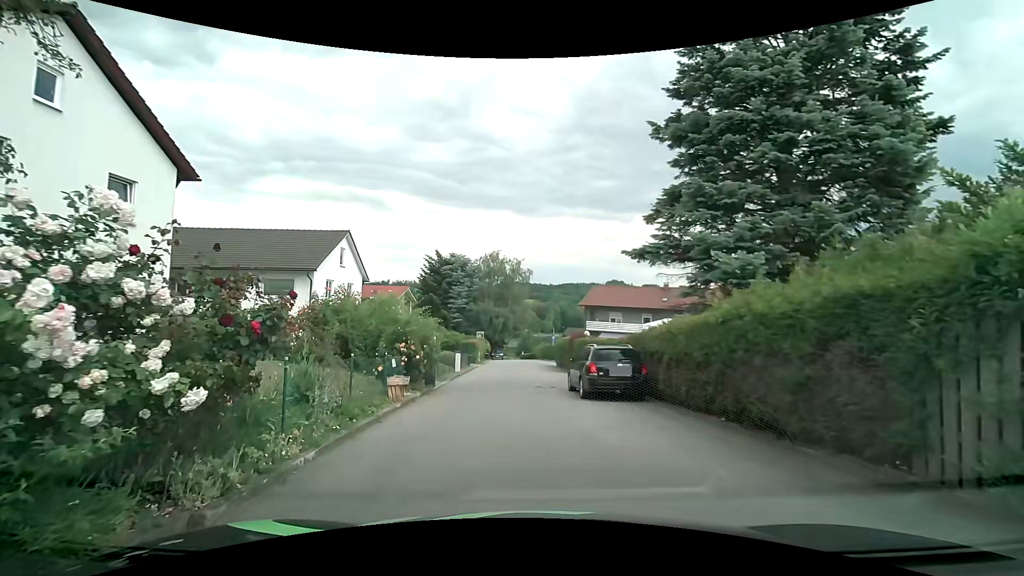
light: Day
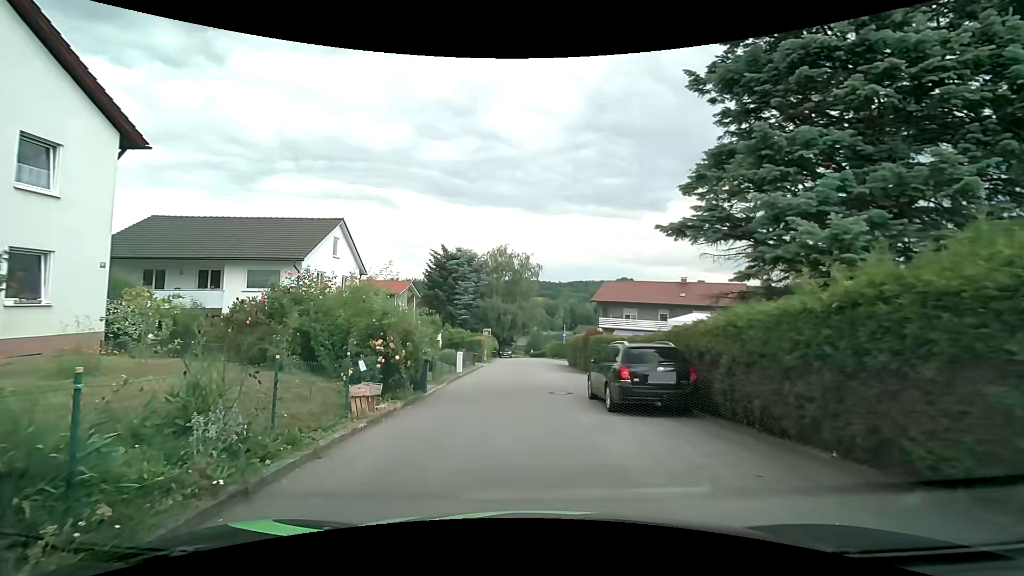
(0.0, +3.2) m; -3°
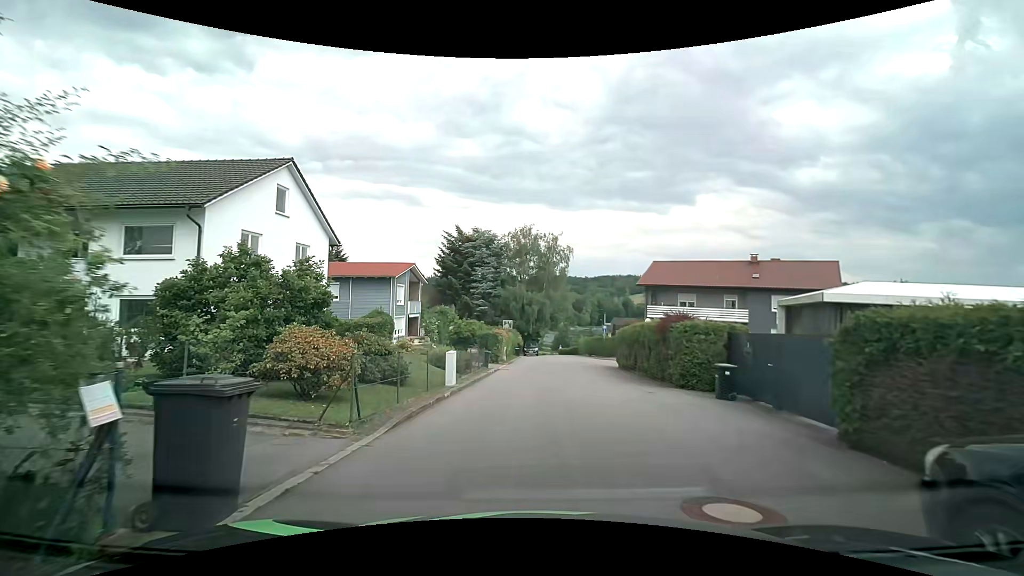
(-0.1, +11.2) m; -2°
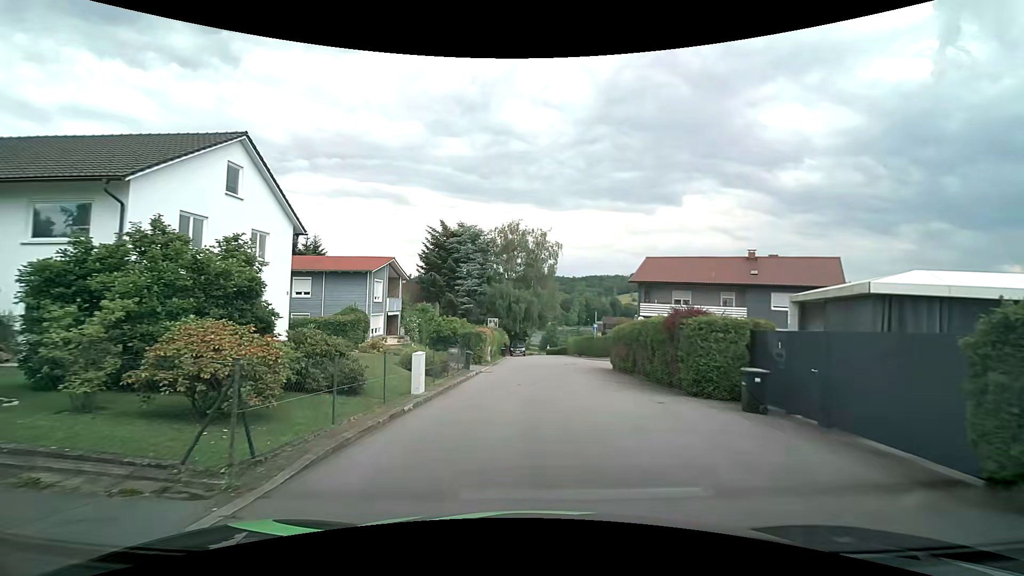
(0.0, +2.7) m; +2°
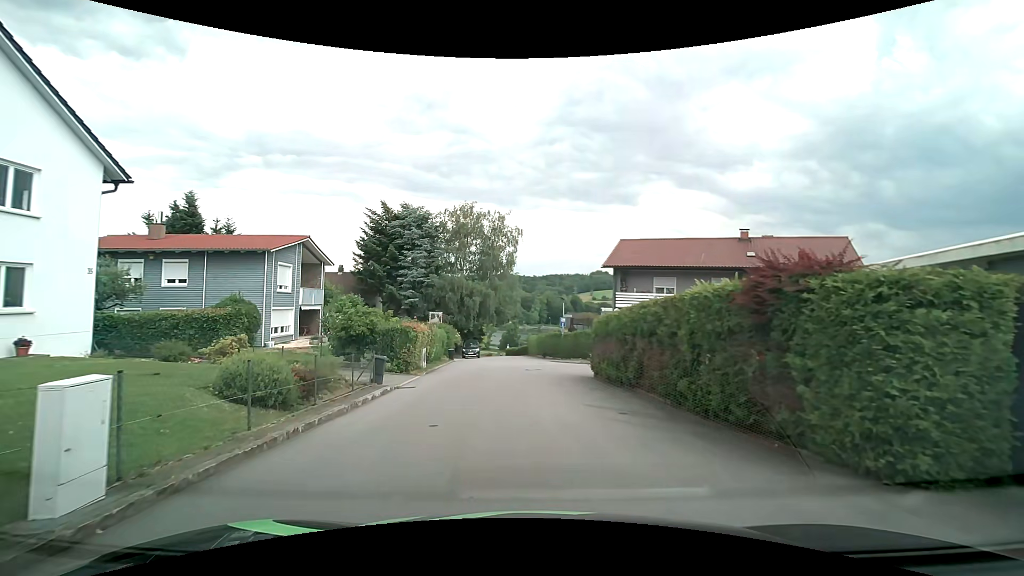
(+0.4, +8.4) m; +4°
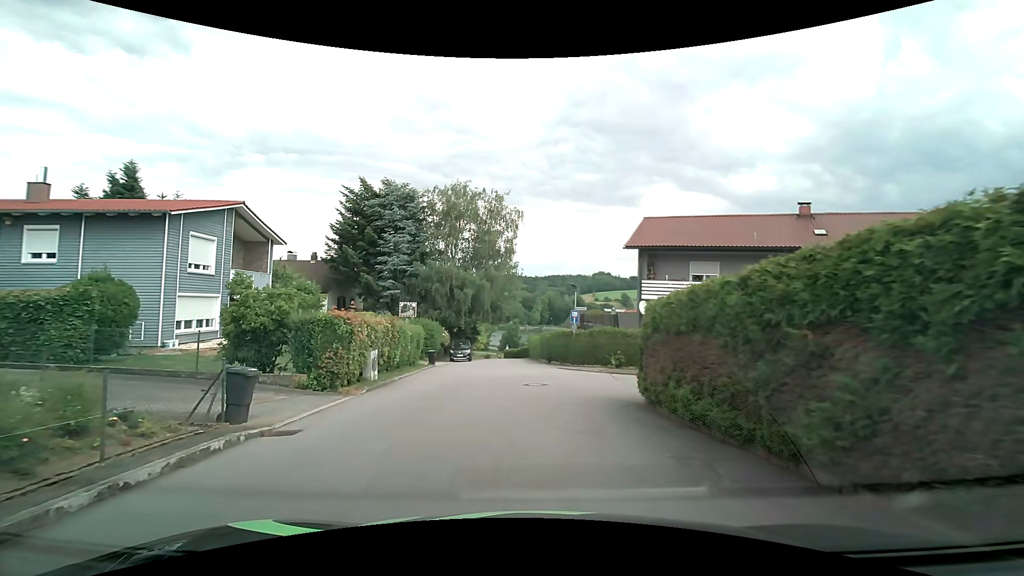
(0.0, +8.0) m; 0°
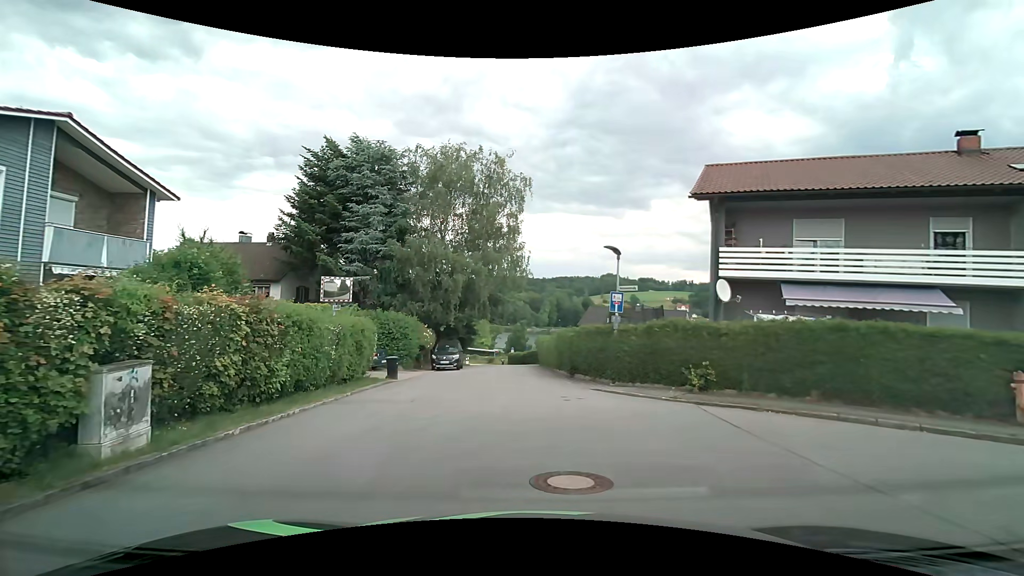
(-0.1, +10.4) m; 0°
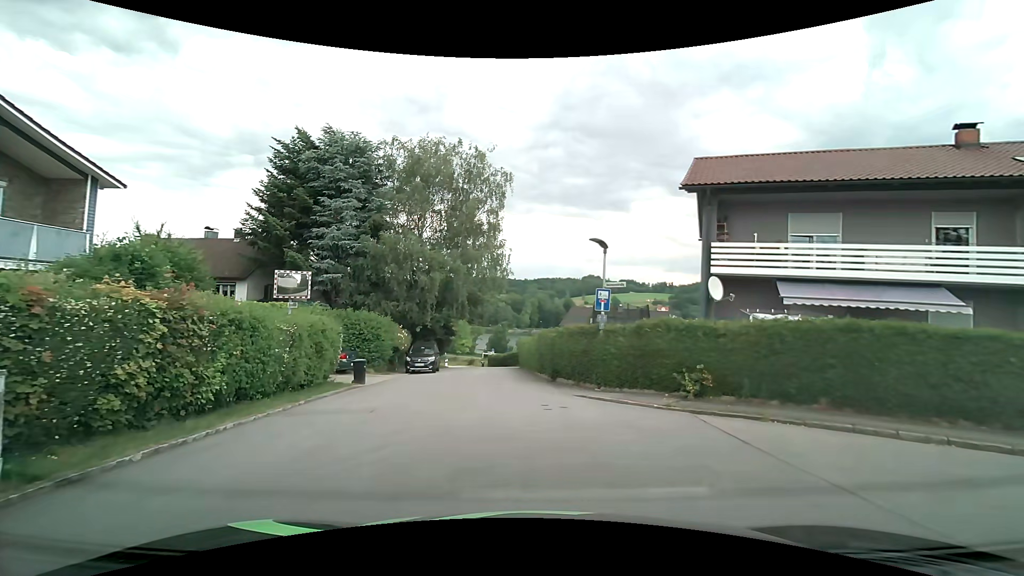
(0.0, +1.4) m; +1°
